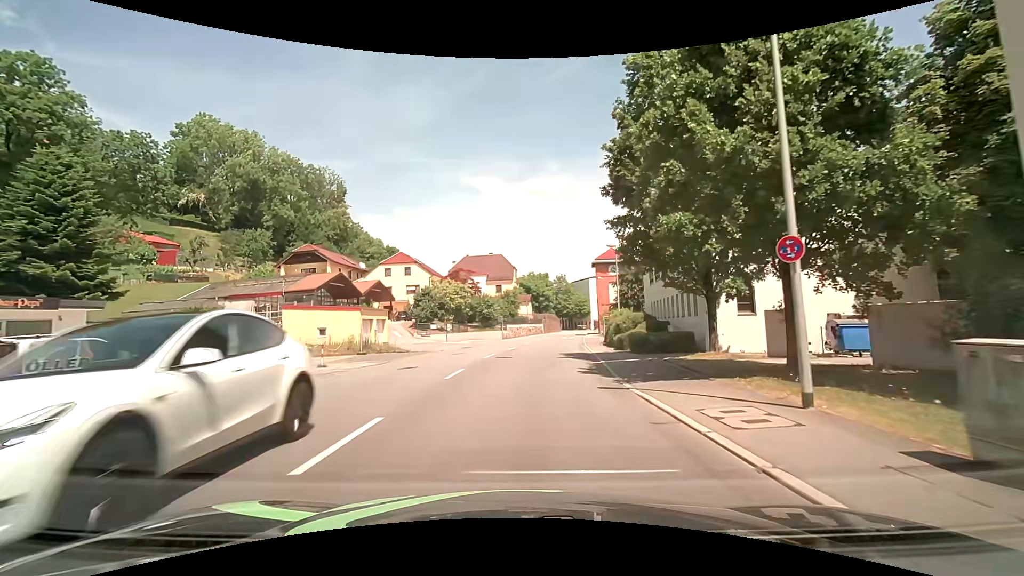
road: tertiary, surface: asphalt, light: Day
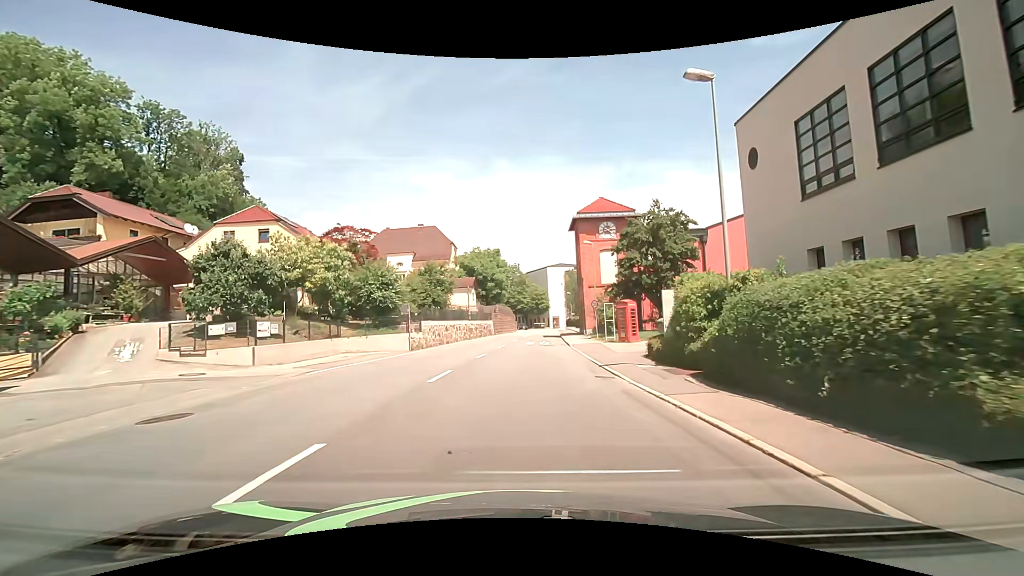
(+1.4, +28.6) m; +6°
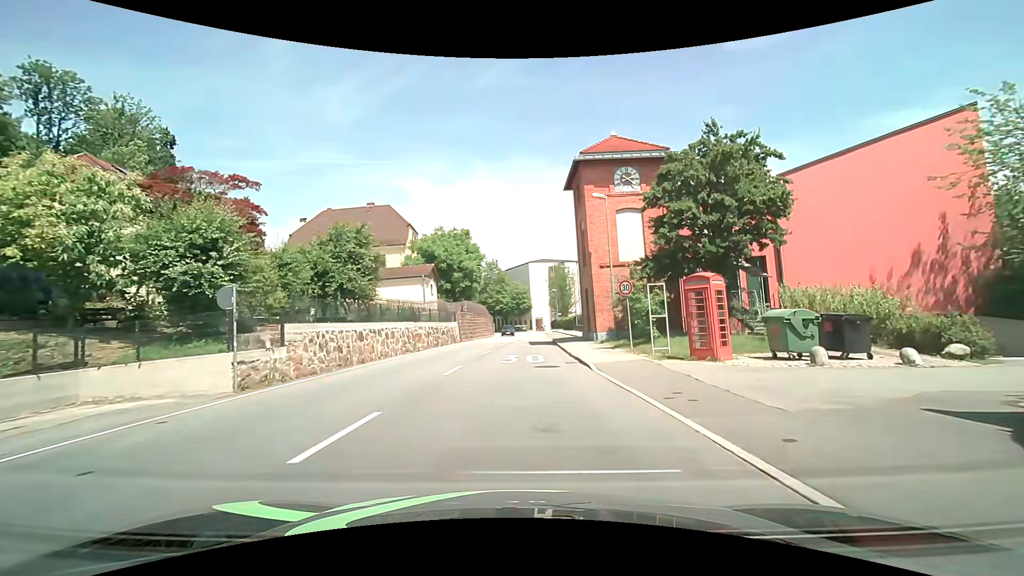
(+0.3, +15.5) m; +2°
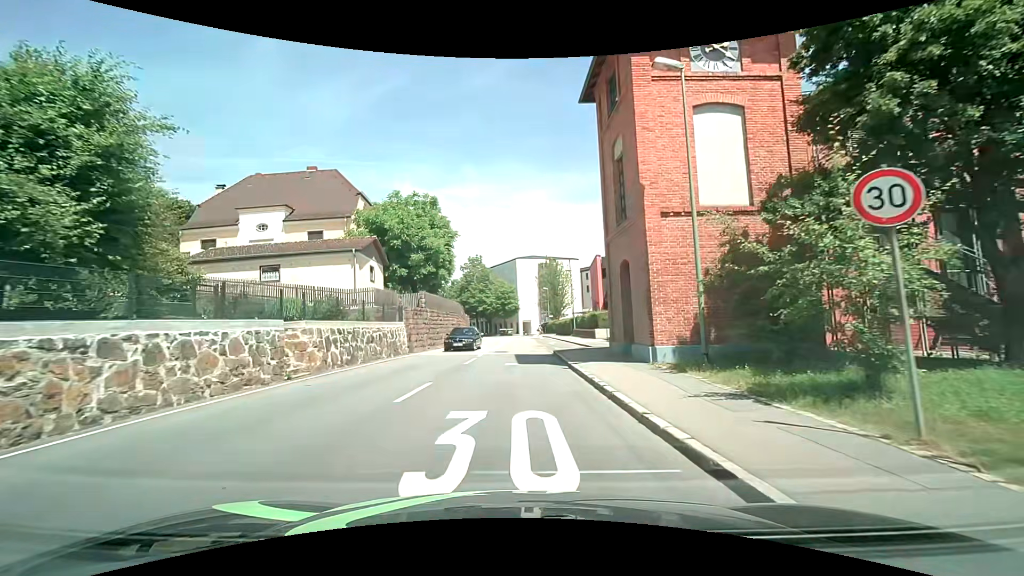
(+0.3, +14.0) m; +2°
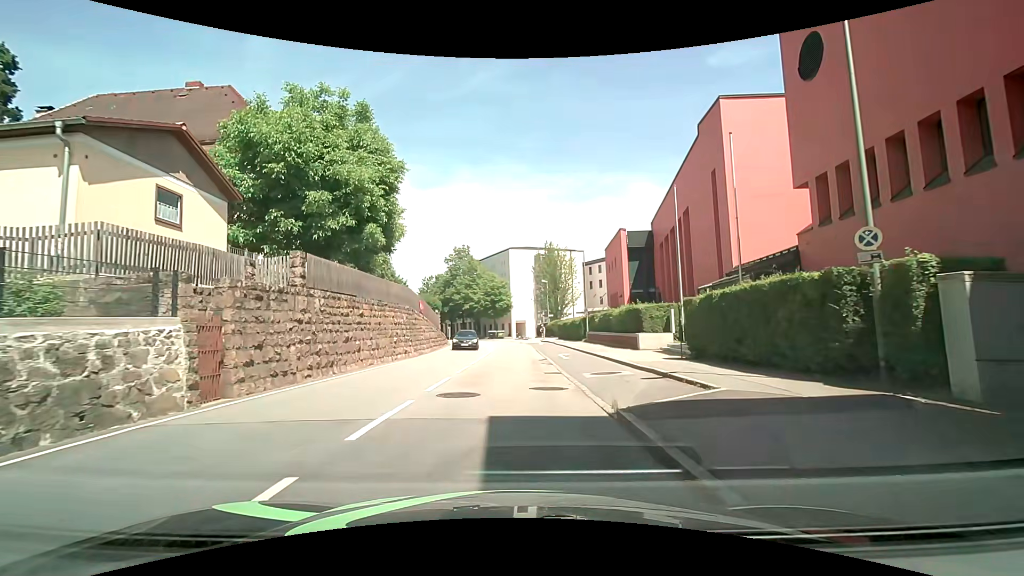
(+0.1, +16.4) m; +2°
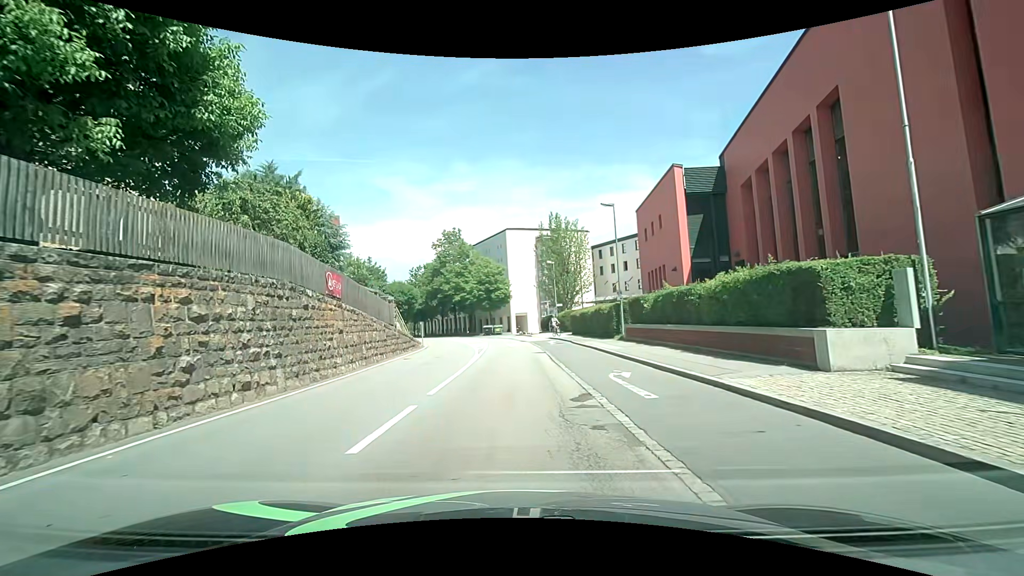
(-0.3, +14.2) m; 0°
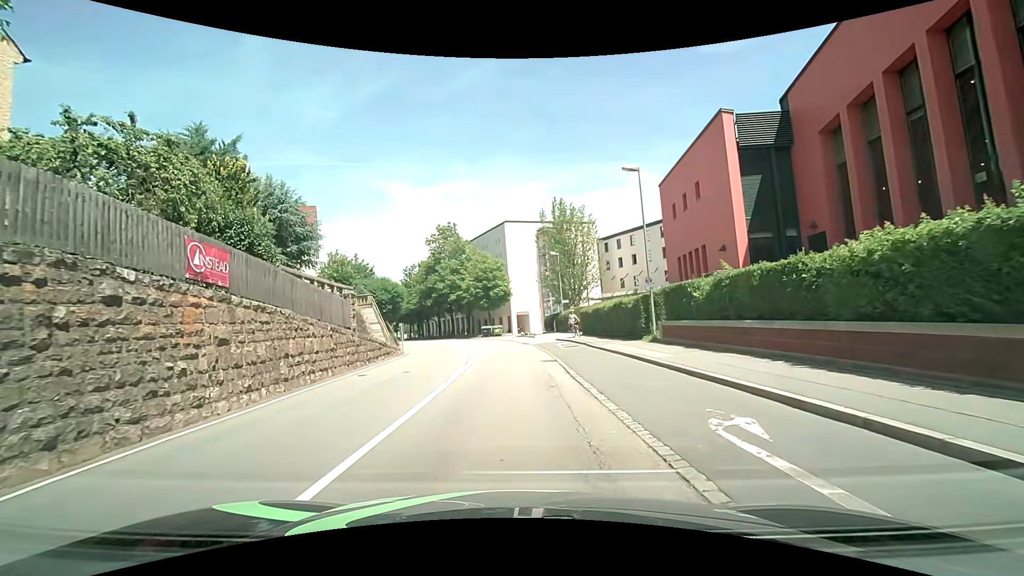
(-0.1, +6.4) m; +1°
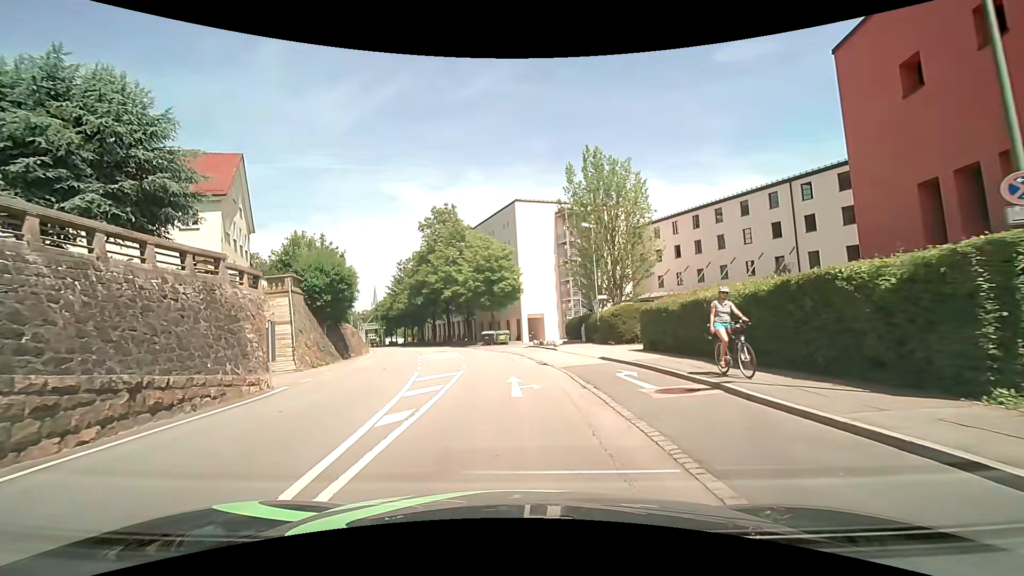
(-0.7, +16.3) m; -2°
(0, +10) (-1, +20) (-2, +30) (-4, +40) (-7, +49) (-10, +59) (-14, +68) (-18, +77) (-22, +86) (-27, +95) m
